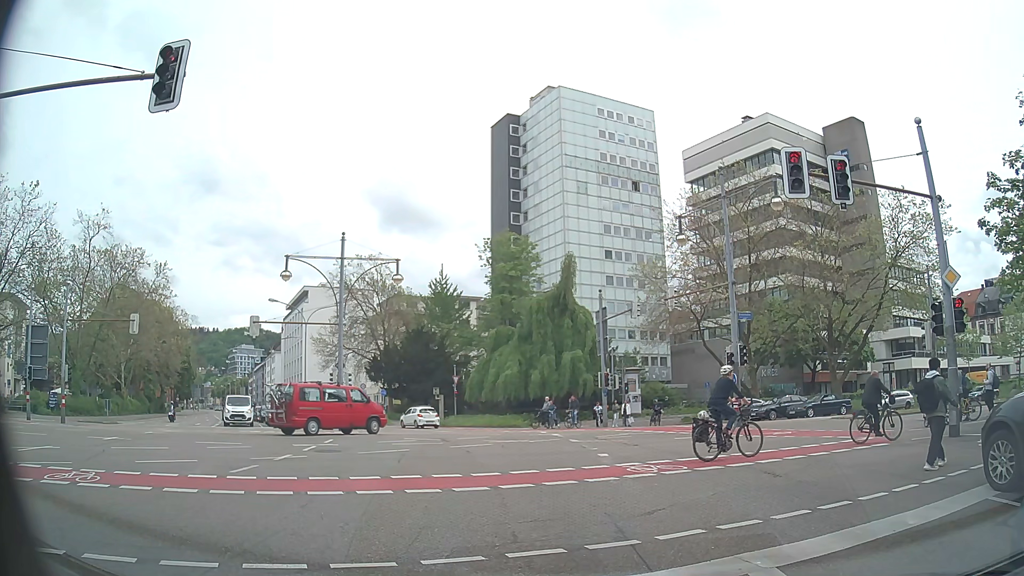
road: secondary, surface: asphalt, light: Day
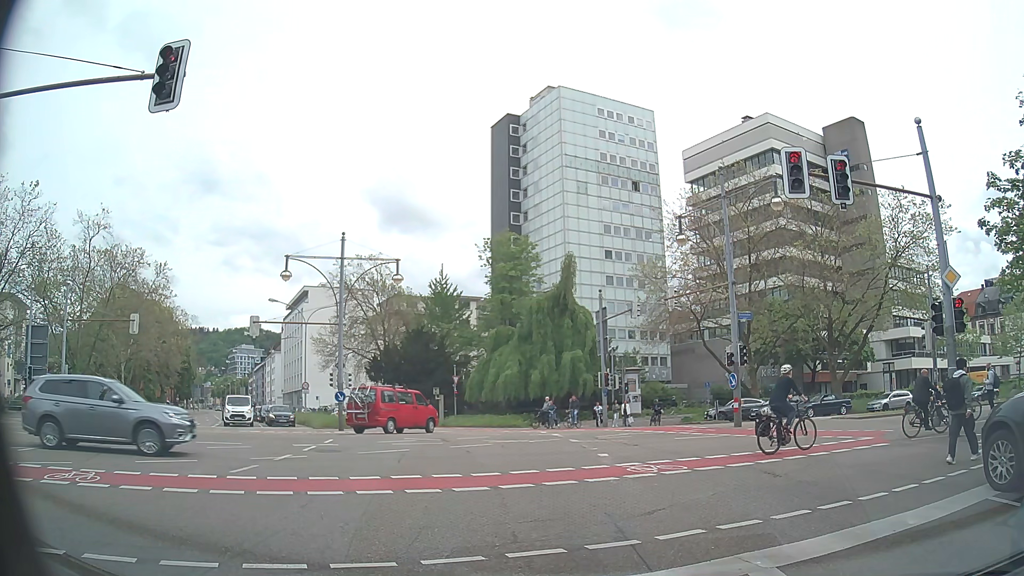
(0.0, 0.0) m; 0°
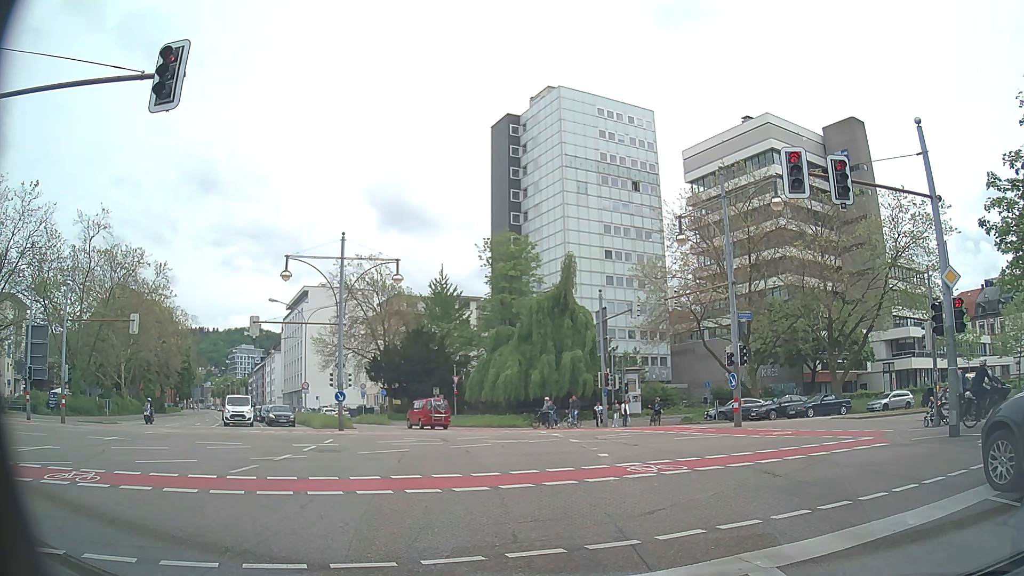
(0.0, 0.0) m; 0°
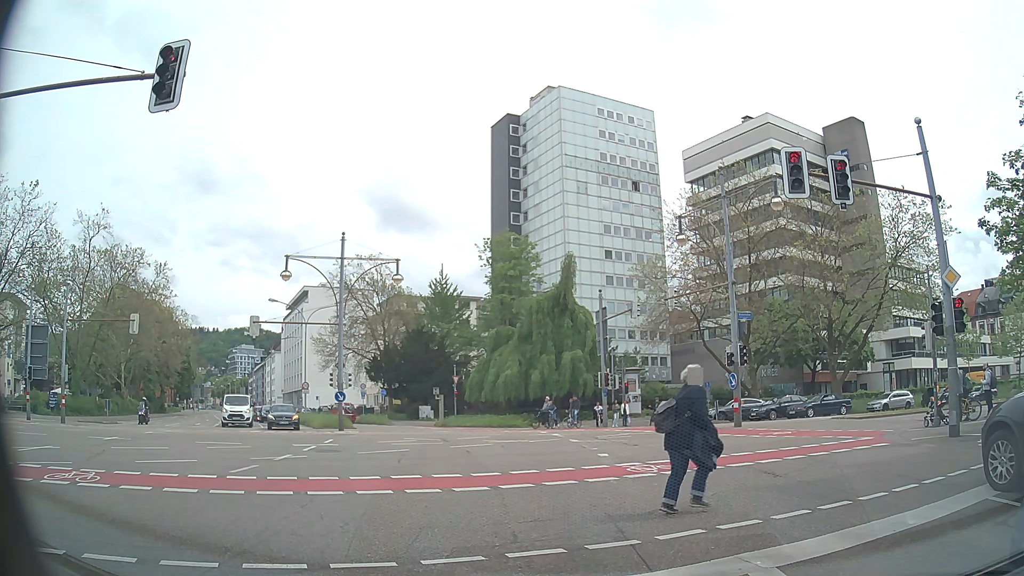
(0.0, 0.0) m; 0°
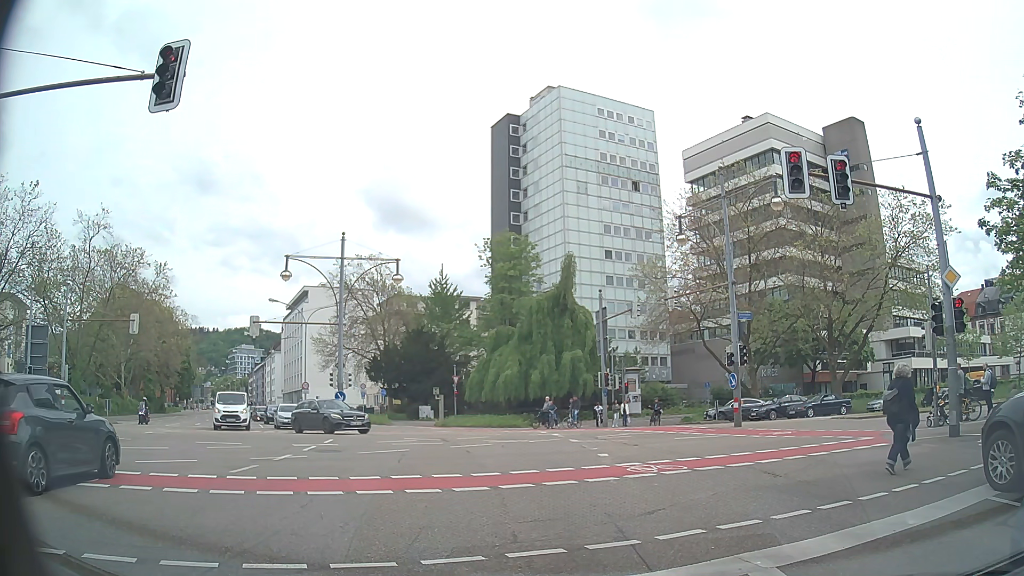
(0.0, 0.0) m; 0°
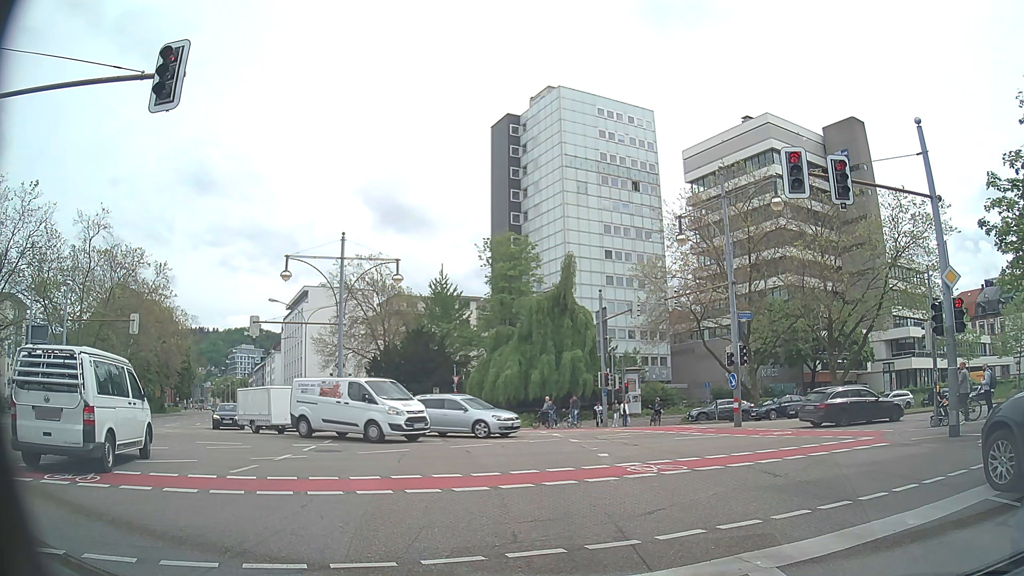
(0.0, 0.0) m; 0°
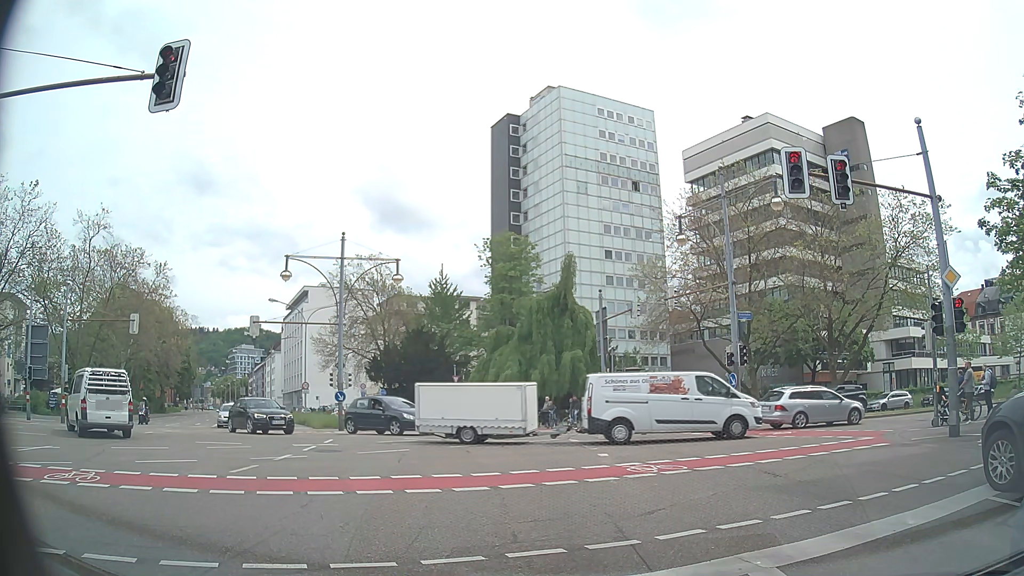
(0.0, 0.0) m; 0°
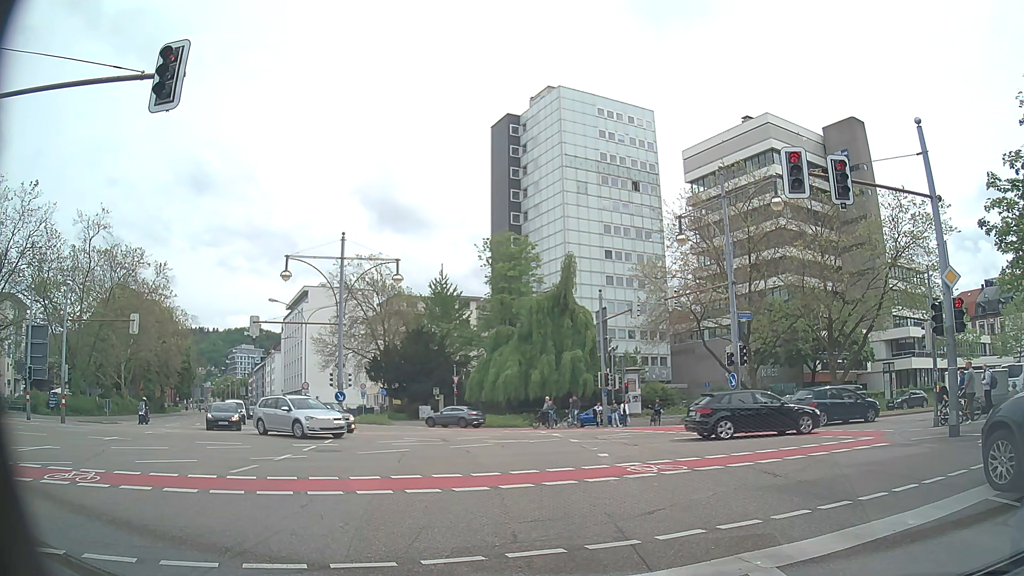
(0.0, 0.0) m; 0°
(0, +10) (0, +20) (-2, +30) (-5, +39) (-9, +48) (-14, +57) (-19, +66) (-24, +74) (-29, +83) (-34, +92) m
